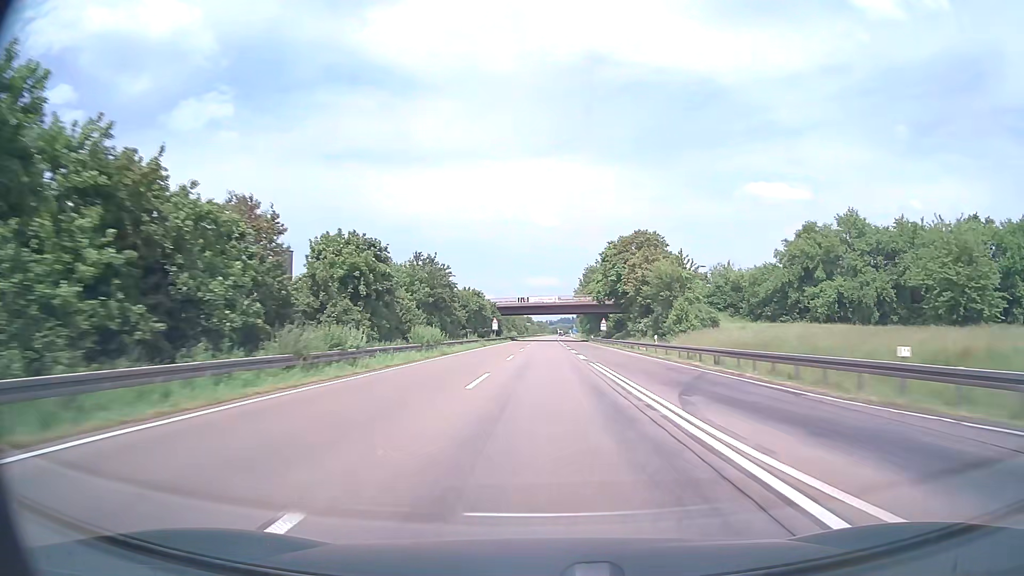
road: motorway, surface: asphalt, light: Day
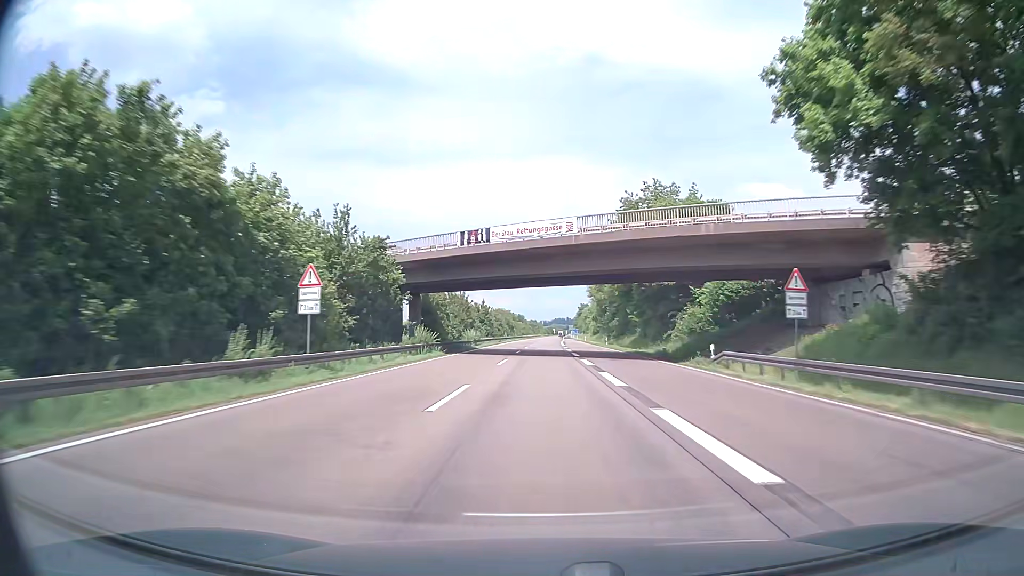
(+0.2, +76.0) m; 0°
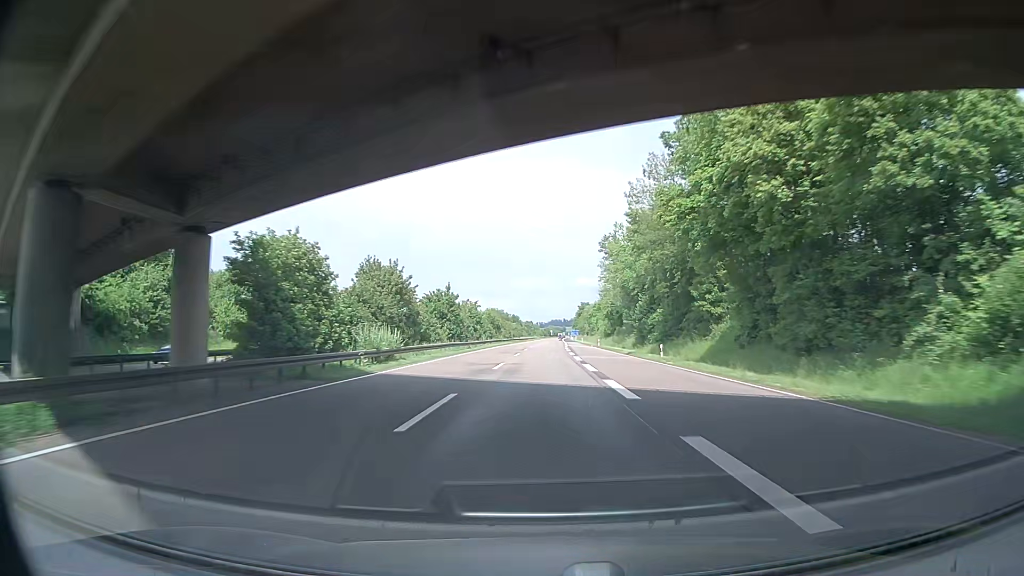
(+0.1, +38.0) m; 0°
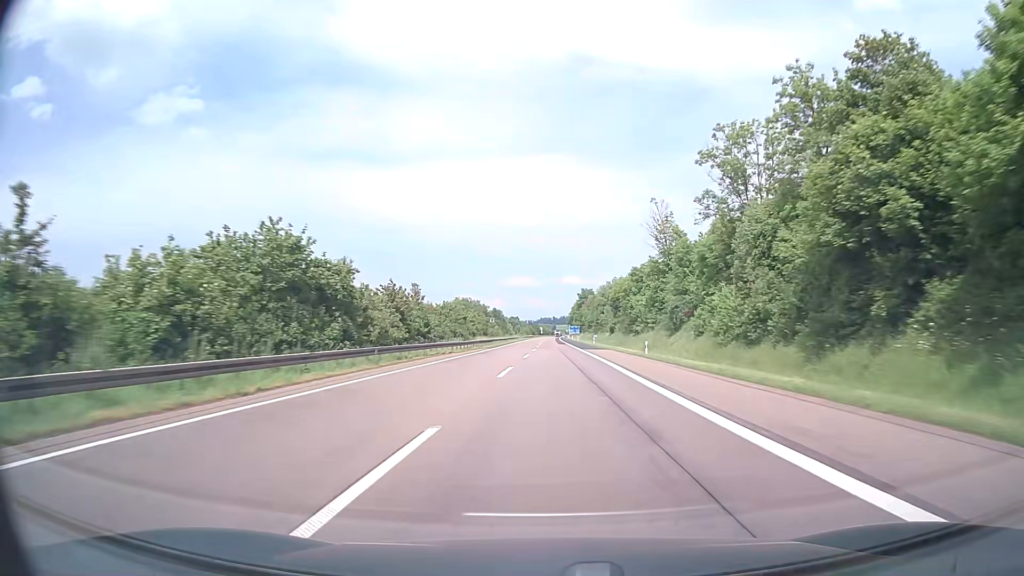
(+0.6, +95.0) m; +1°
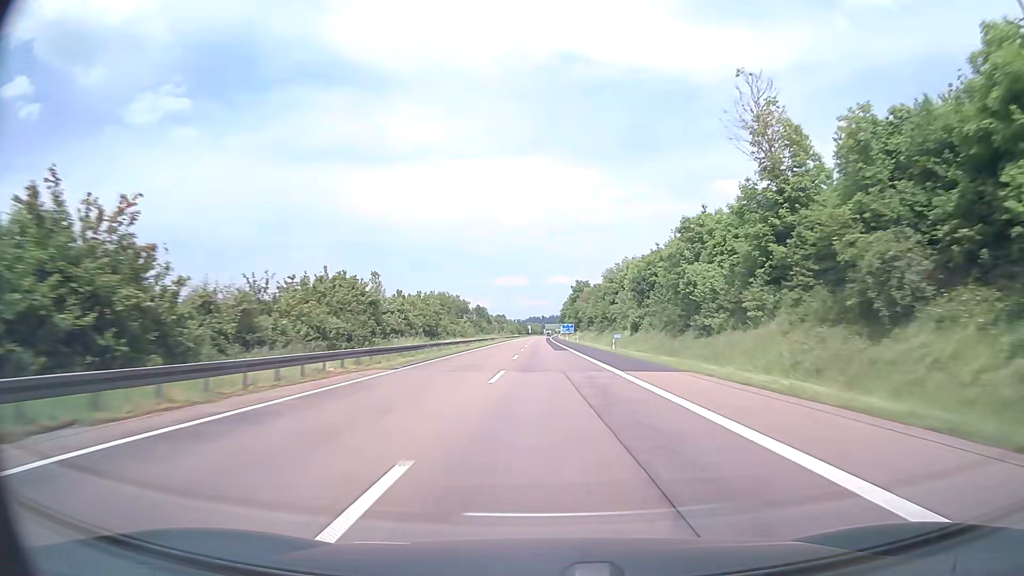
(+0.3, +38.0) m; +1°
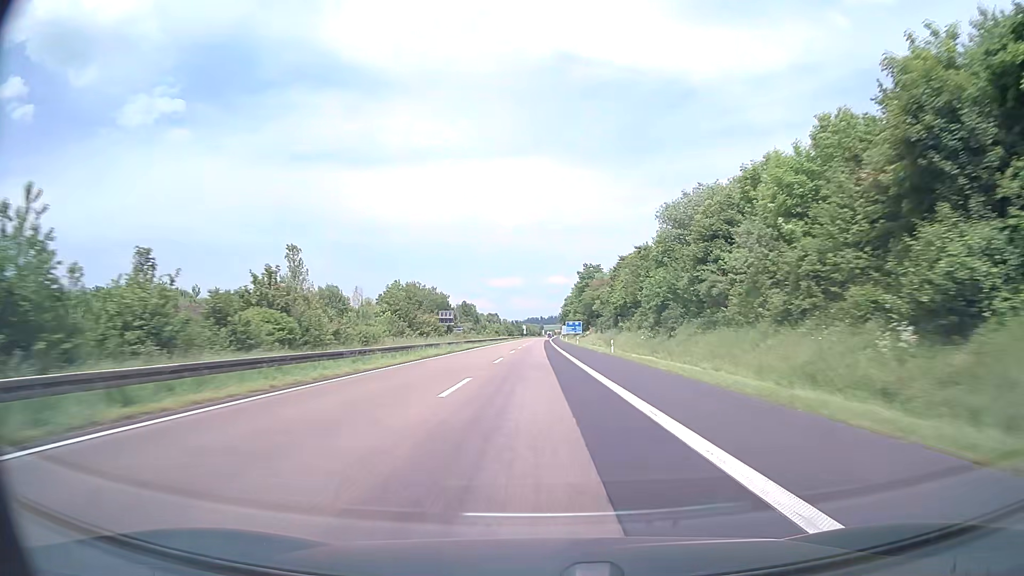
(+0.4, +57.1) m; 0°
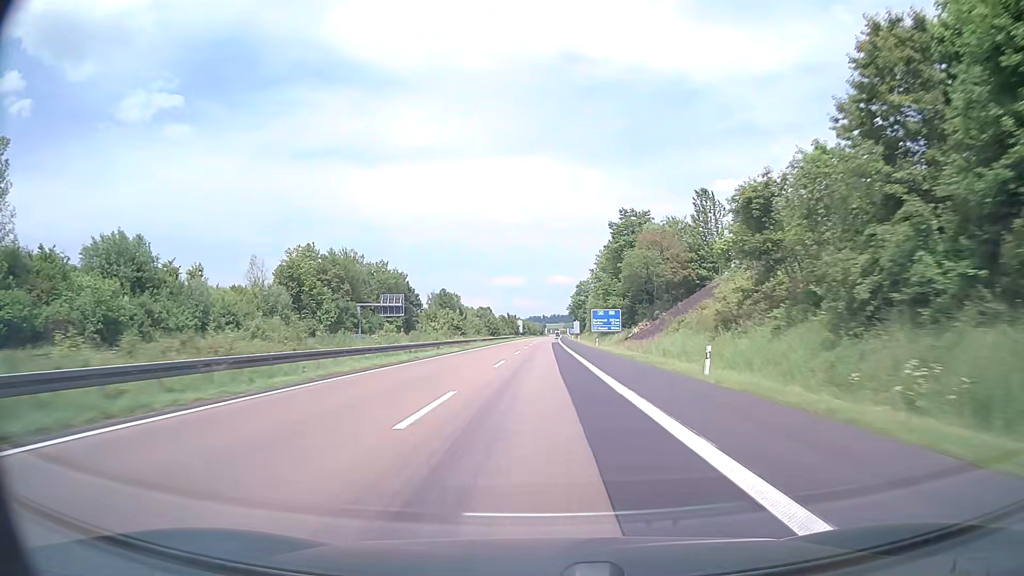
(-0.6, +76.1) m; 0°
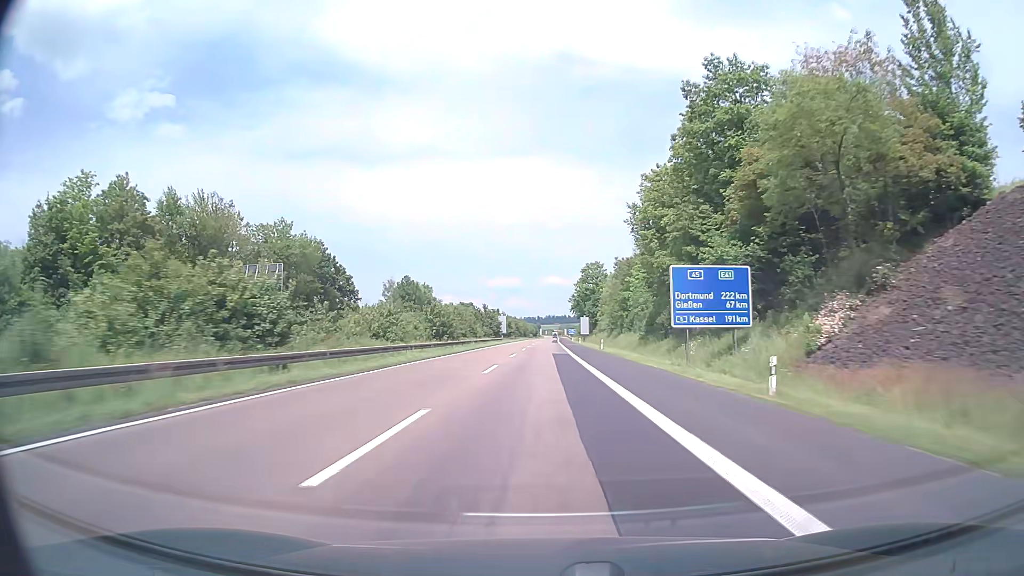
(+0.4, +57.1) m; +1°
(0, +10) (0, +20) (0, +30) (0, +40) (0, +50) (0, +60) (0, +70) (0, +80) (0, +90) (+1, +100) m
